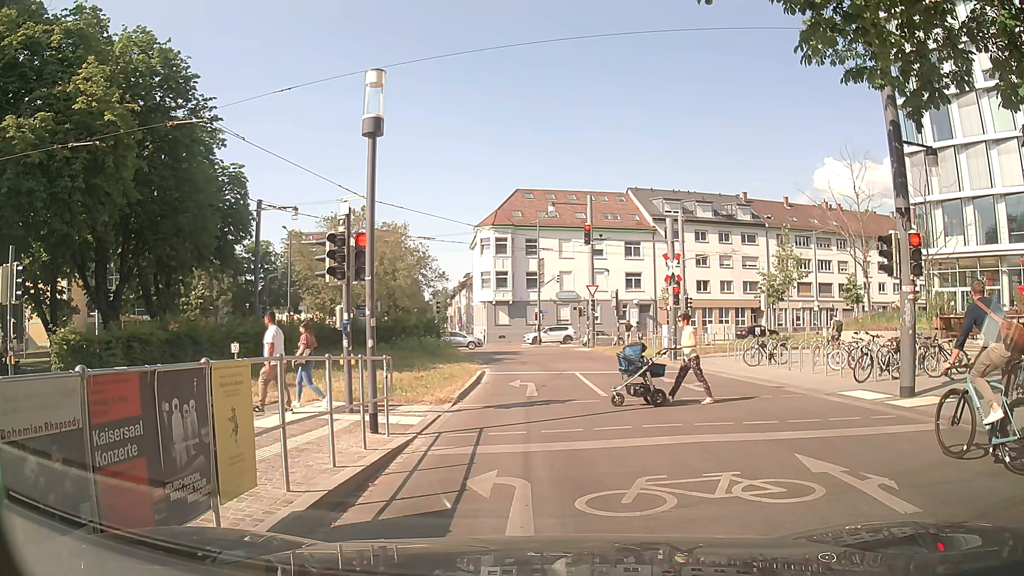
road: residential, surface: asphalt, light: Day
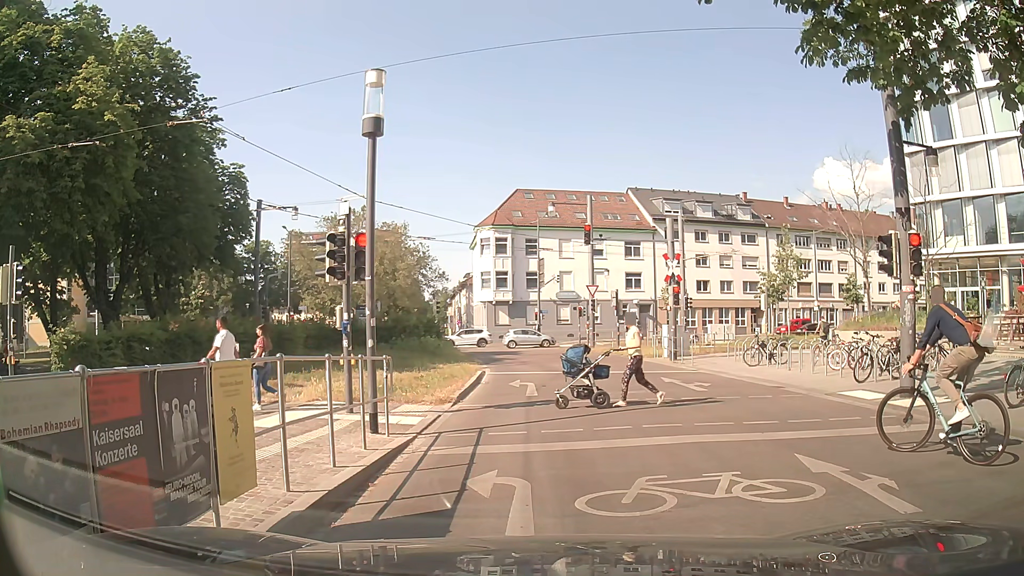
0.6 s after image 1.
(0.0, 0.0) m; 0°
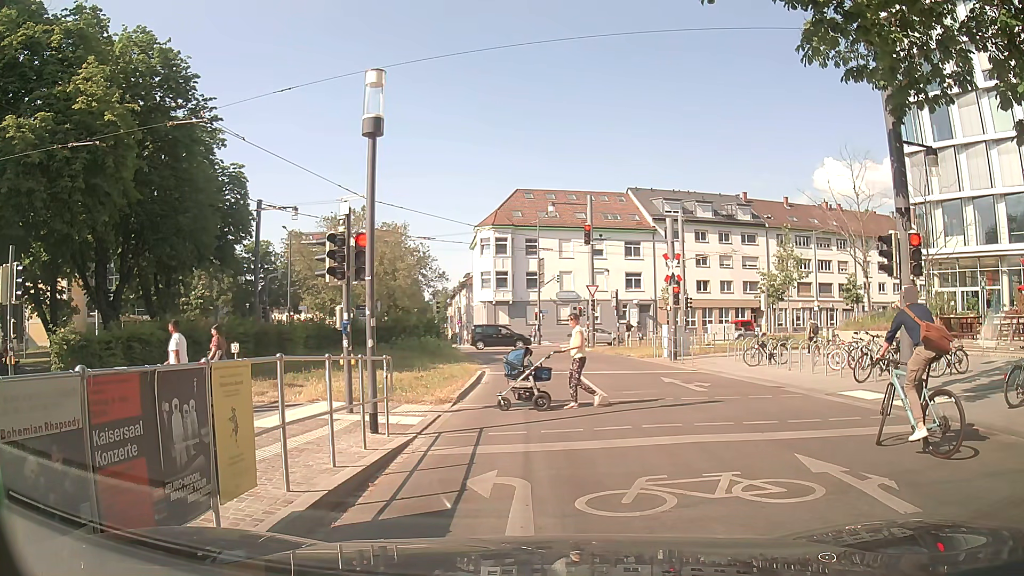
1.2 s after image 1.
(0.0, 0.0) m; 0°
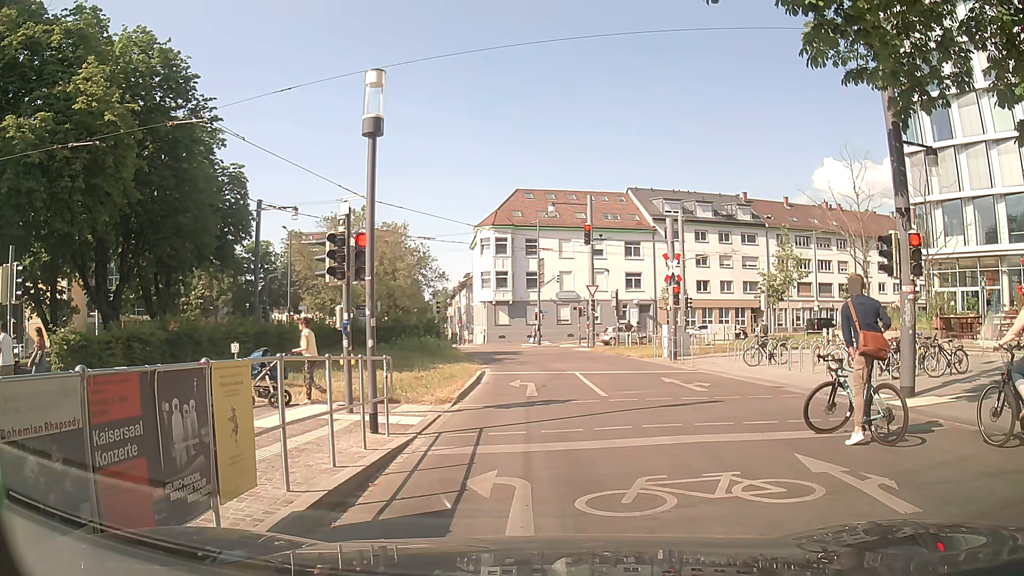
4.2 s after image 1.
(0.0, 0.0) m; 0°
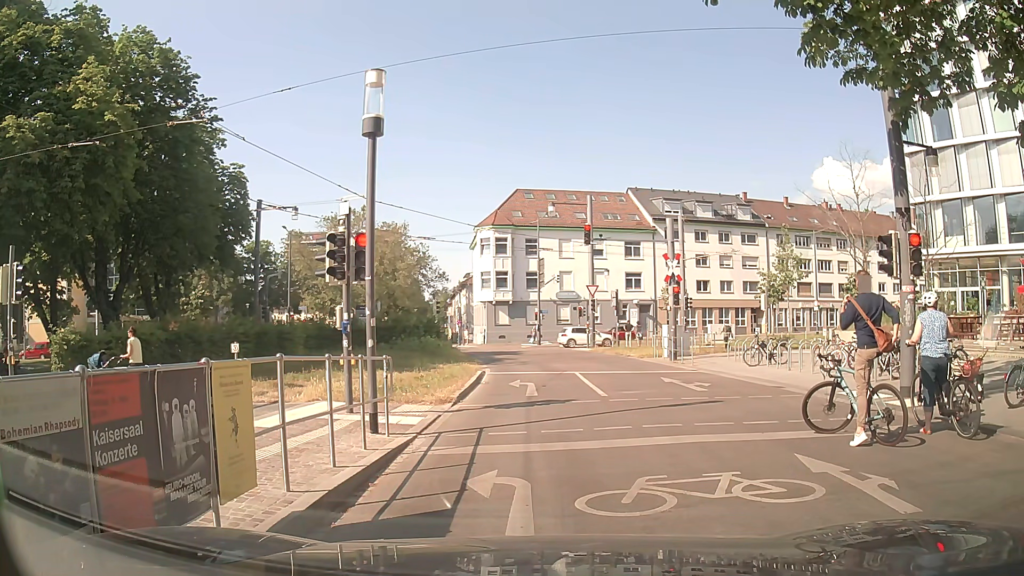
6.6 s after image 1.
(0.0, 0.0) m; 0°
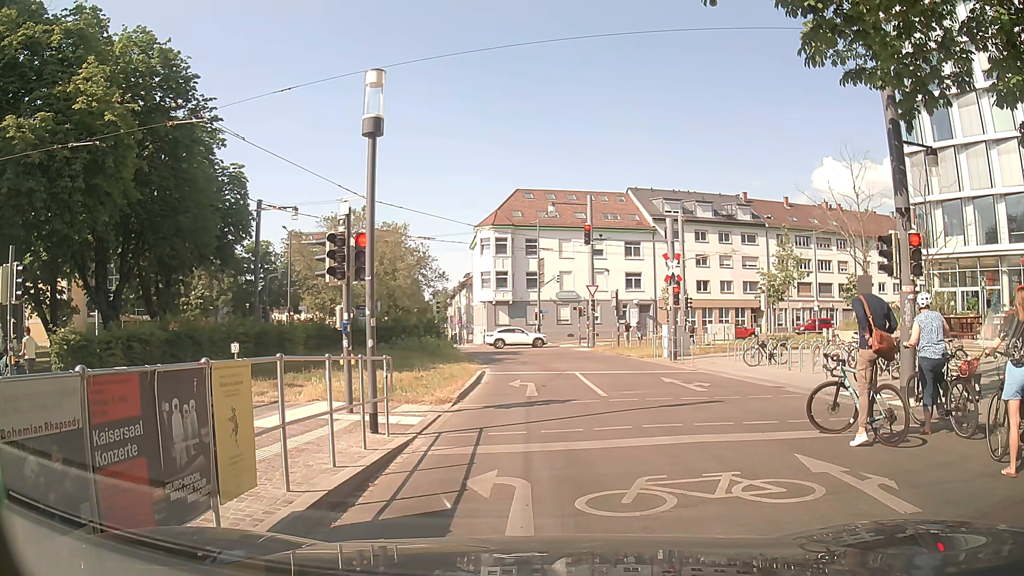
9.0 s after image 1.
(0.0, 0.0) m; 0°
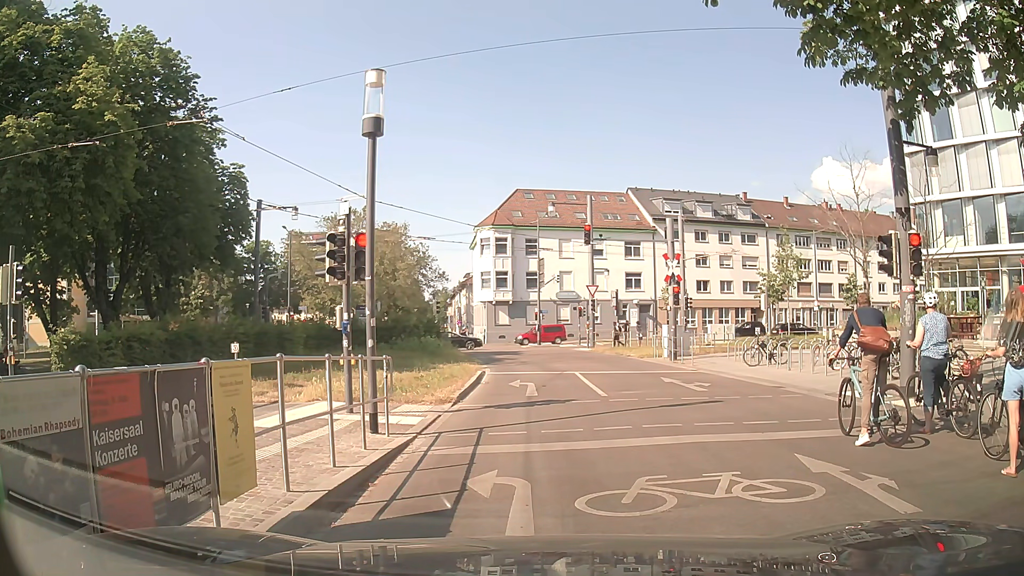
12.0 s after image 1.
(0.0, 0.0) m; 0°
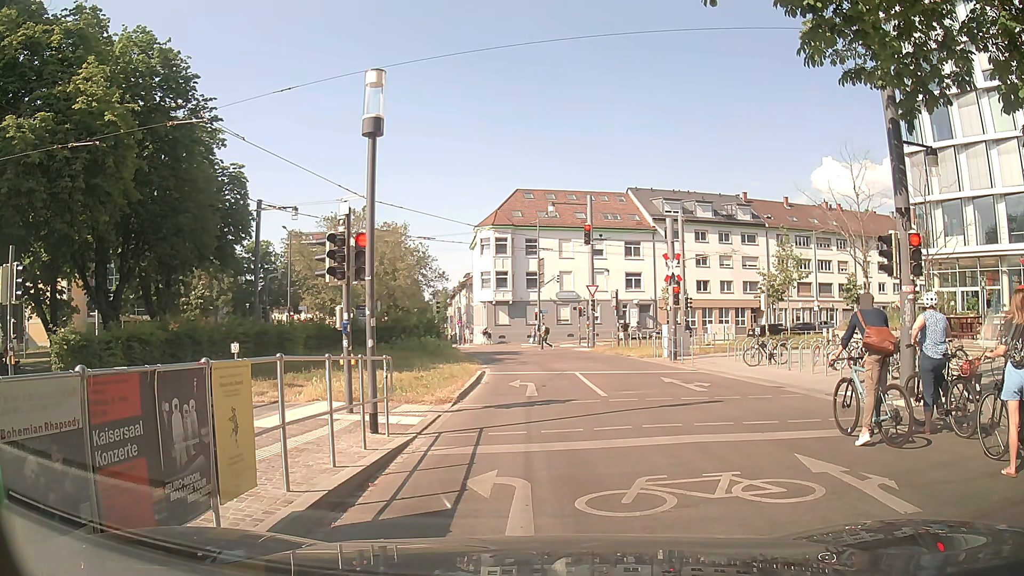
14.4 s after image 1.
(0.0, 0.0) m; 0°
